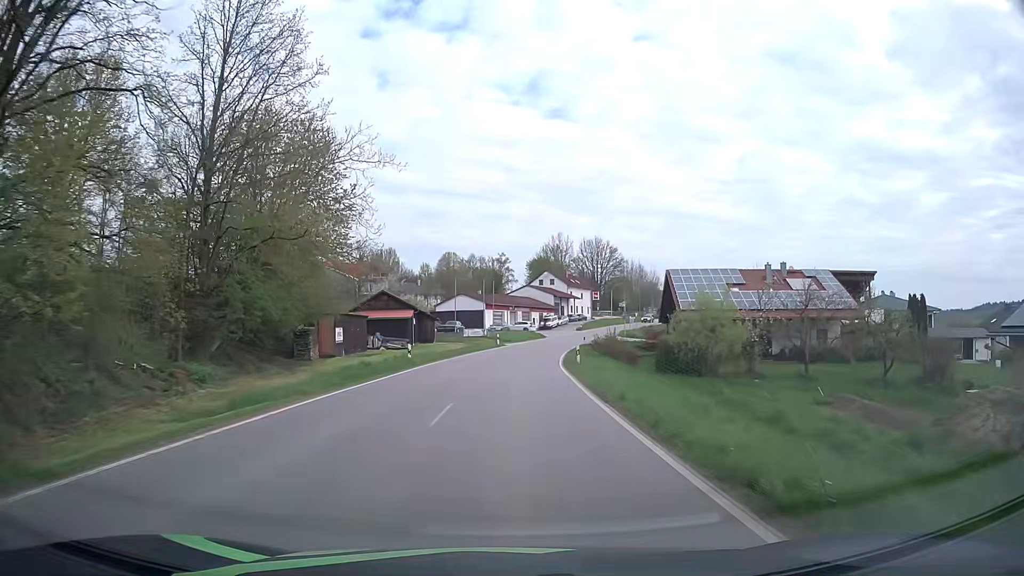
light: Day
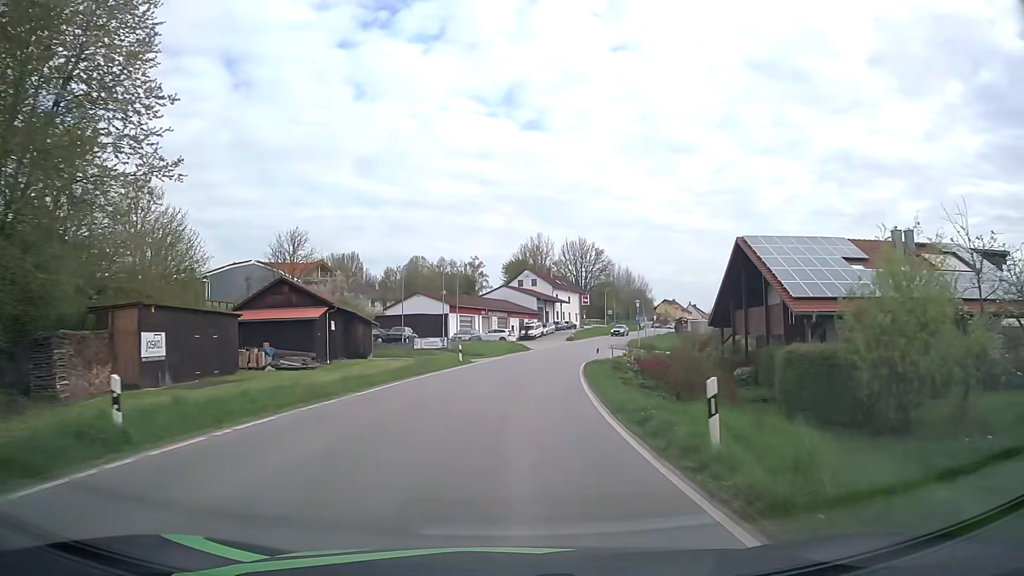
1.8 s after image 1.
(+0.1, +22.7) m; +1°
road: tertiary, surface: asphalt
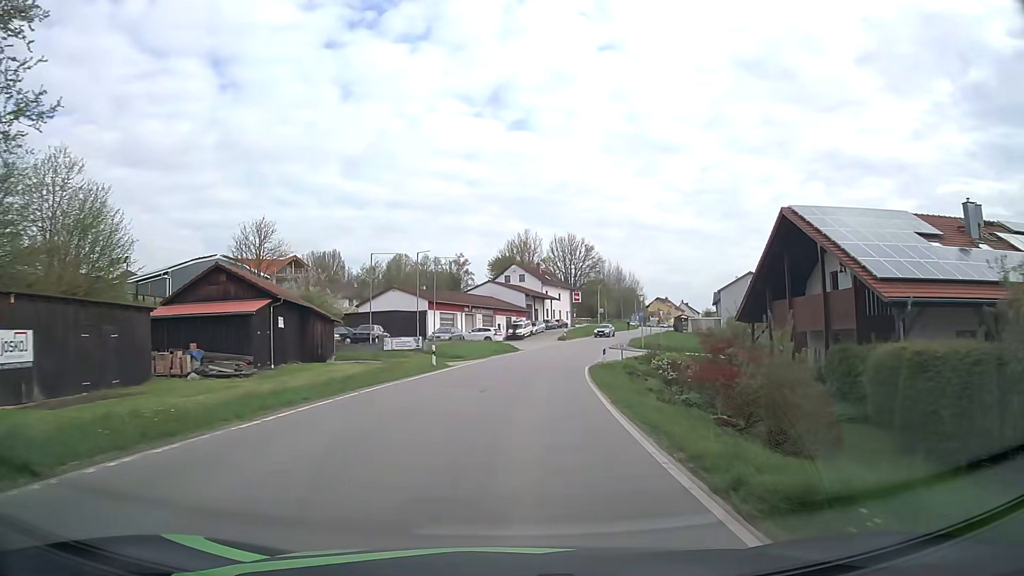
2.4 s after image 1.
(+0.1, +7.5) m; +1°
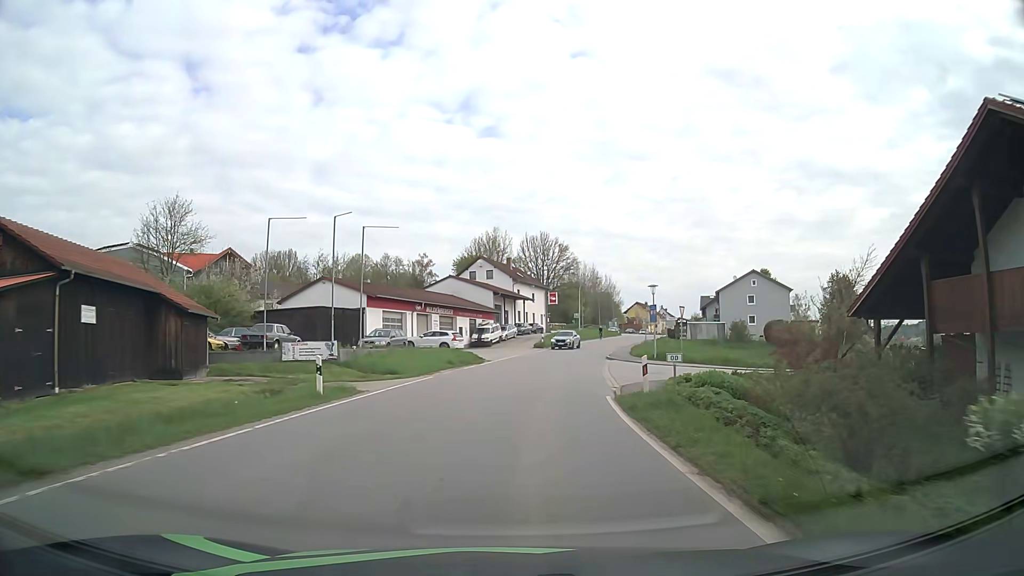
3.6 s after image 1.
(+0.3, +15.0) m; +3°
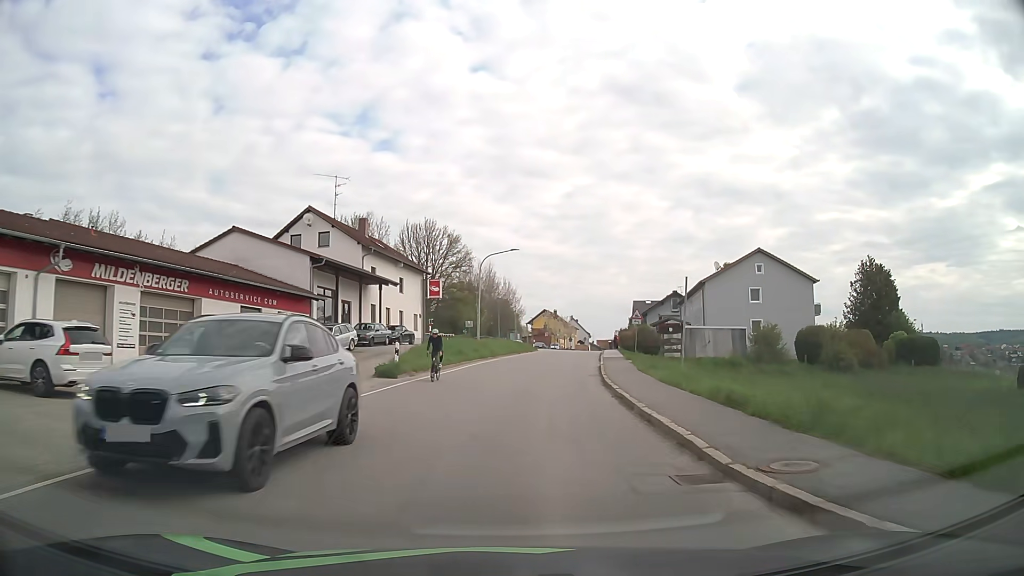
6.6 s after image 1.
(+2.8, +37.2) m; +9°
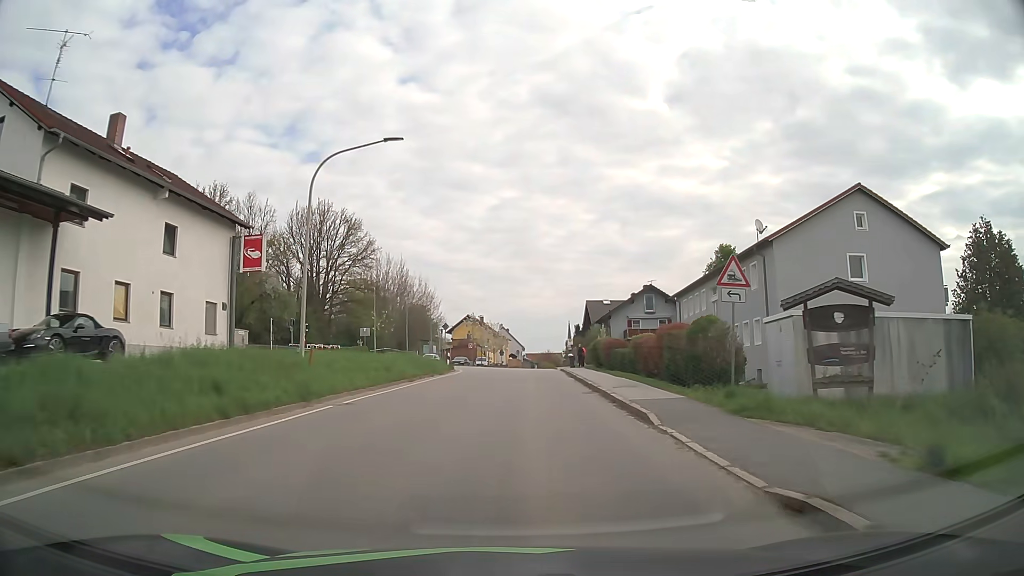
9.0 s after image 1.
(+1.8, +29.7) m; +6°
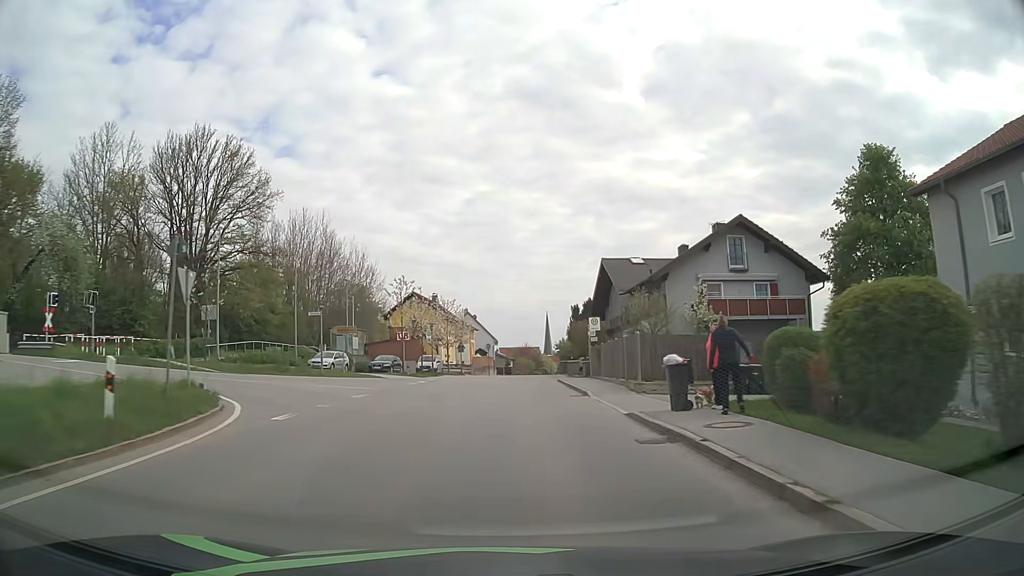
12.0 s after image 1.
(+1.2, +37.4) m; +3°
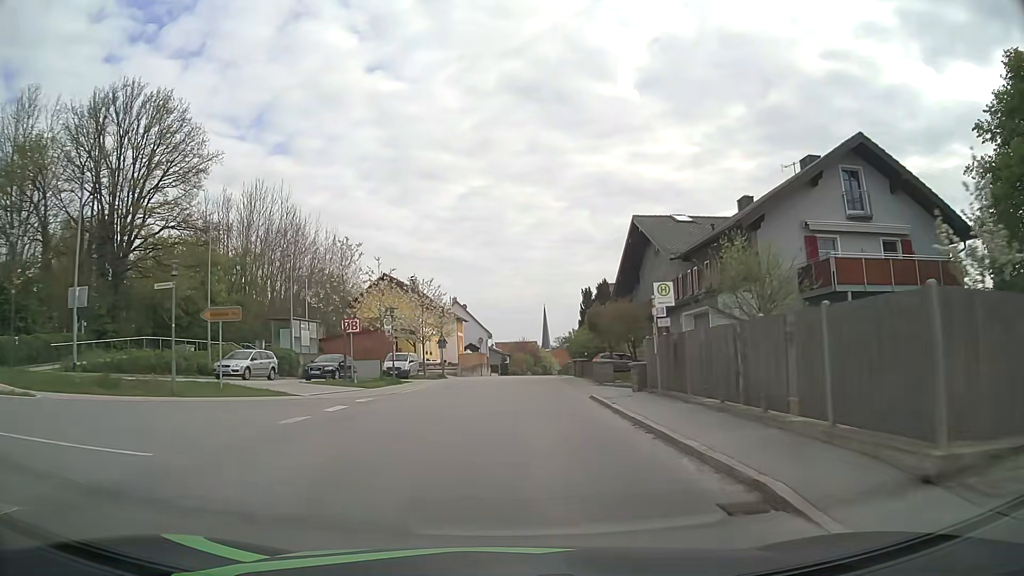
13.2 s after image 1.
(0.0, +15.2) m; 0°
(0, +10) (0, +20) (0, +30) (+1, +40) (+1, +50) (+2, +60) (+2, +70) (+3, +80) (+3, +90) (+4, +100) m
